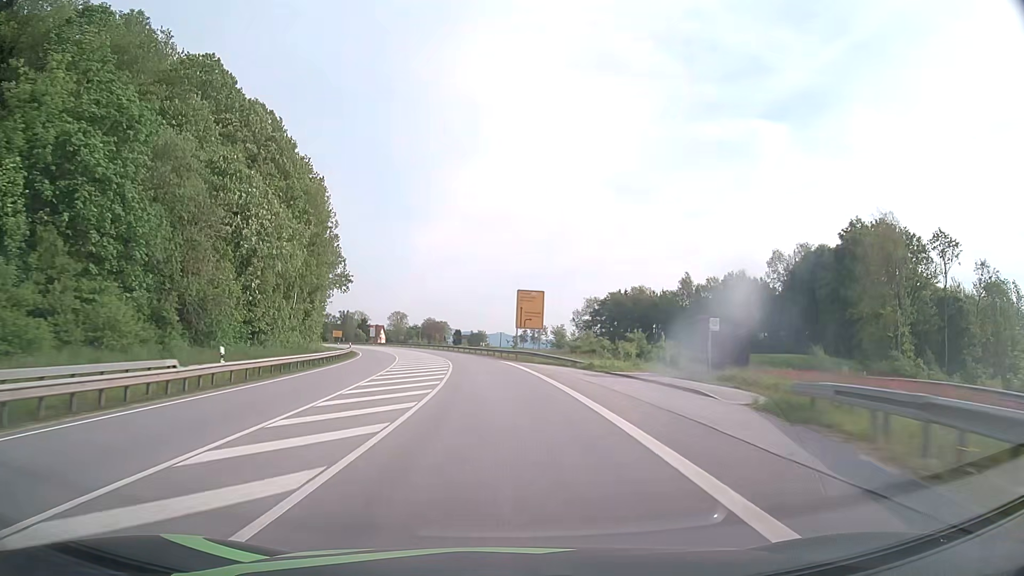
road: primary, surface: asphalt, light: Day
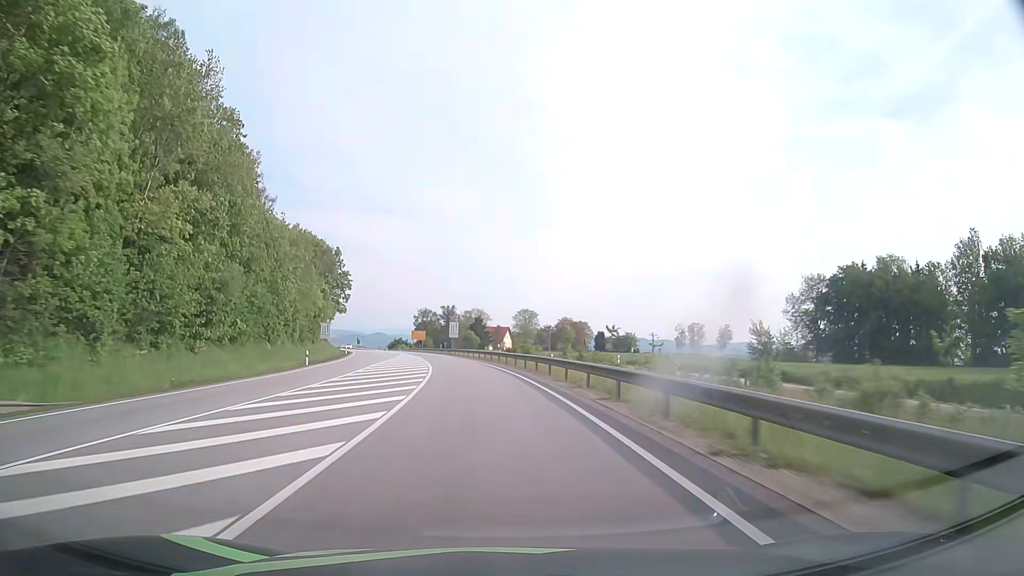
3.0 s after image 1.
(-7.1, +76.6) m; -11°
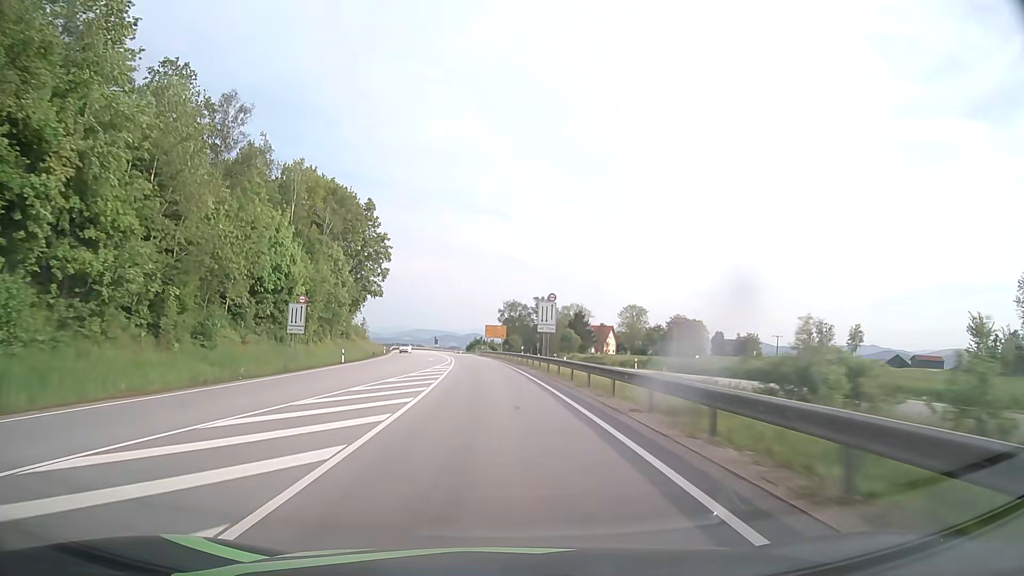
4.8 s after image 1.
(-3.4, +46.0) m; -8°
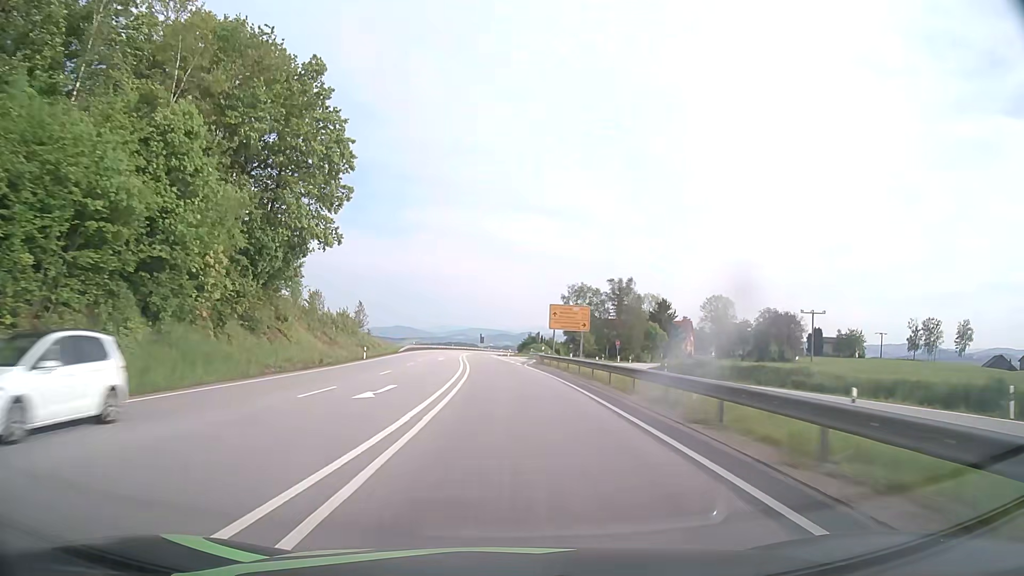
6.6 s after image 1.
(-2.2, +46.2) m; -5°
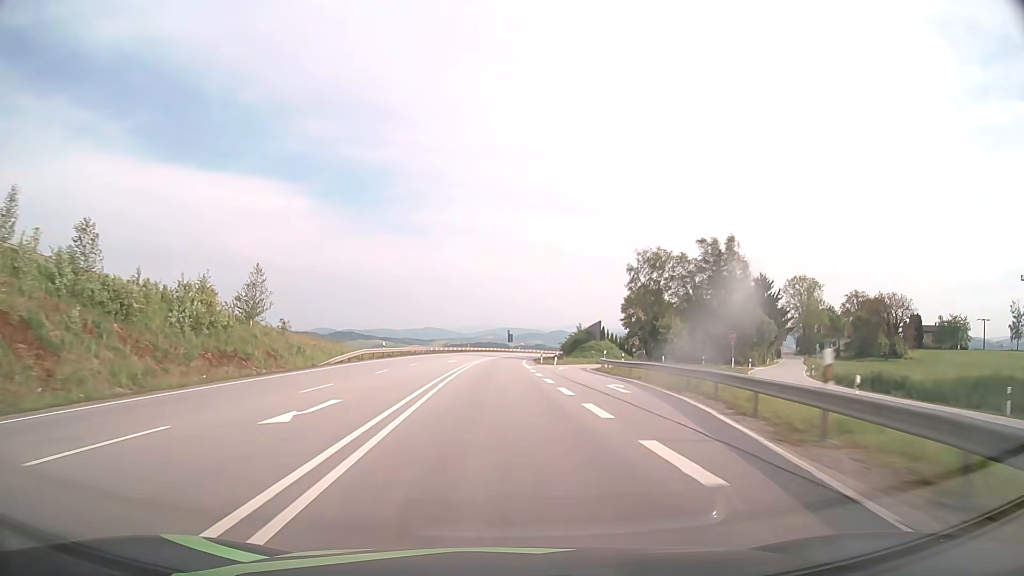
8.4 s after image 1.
(-1.2, +46.5) m; -3°
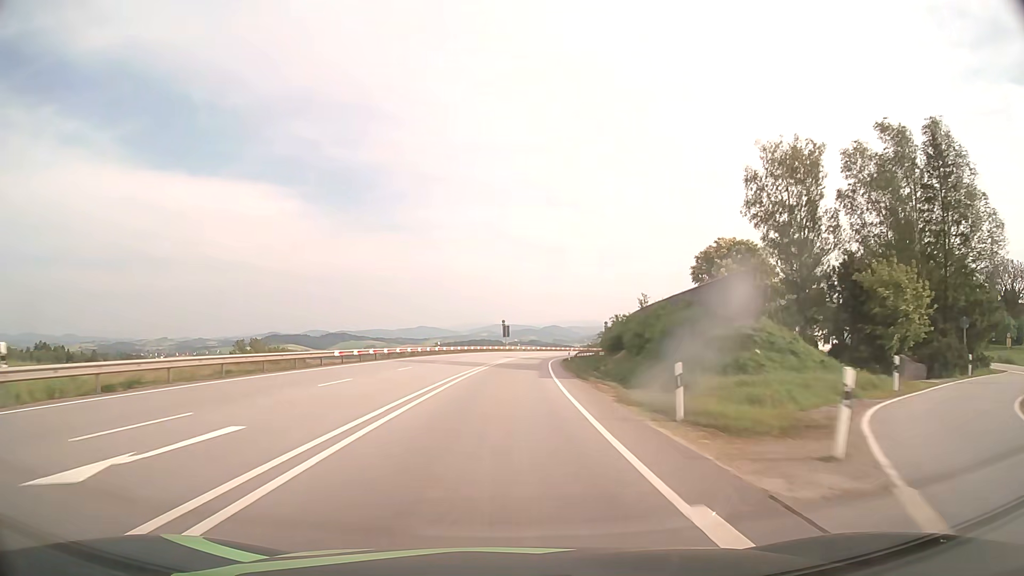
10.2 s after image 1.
(-0.2, +46.8) m; 0°
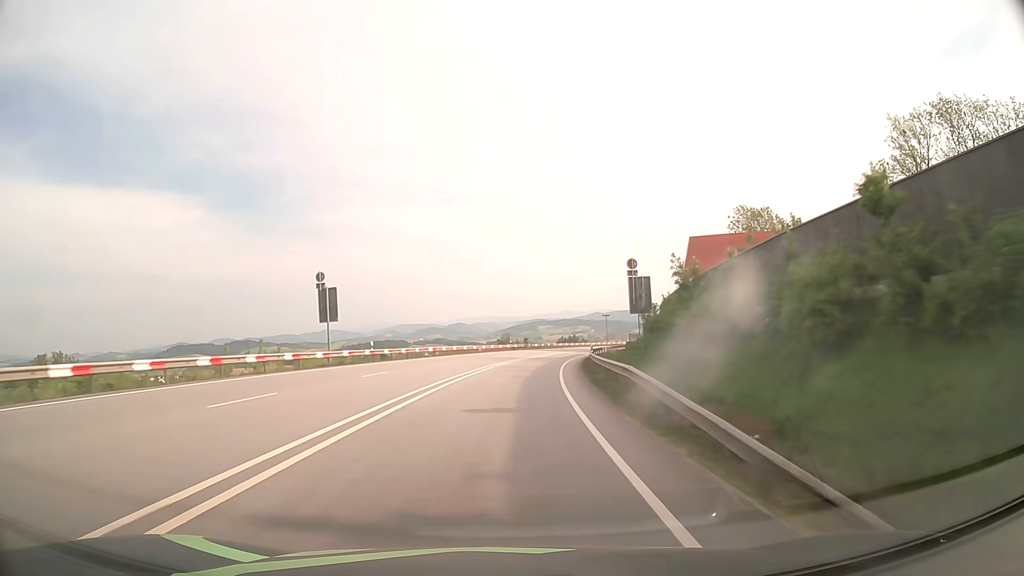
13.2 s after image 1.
(+4.9, +78.6) m; +8°
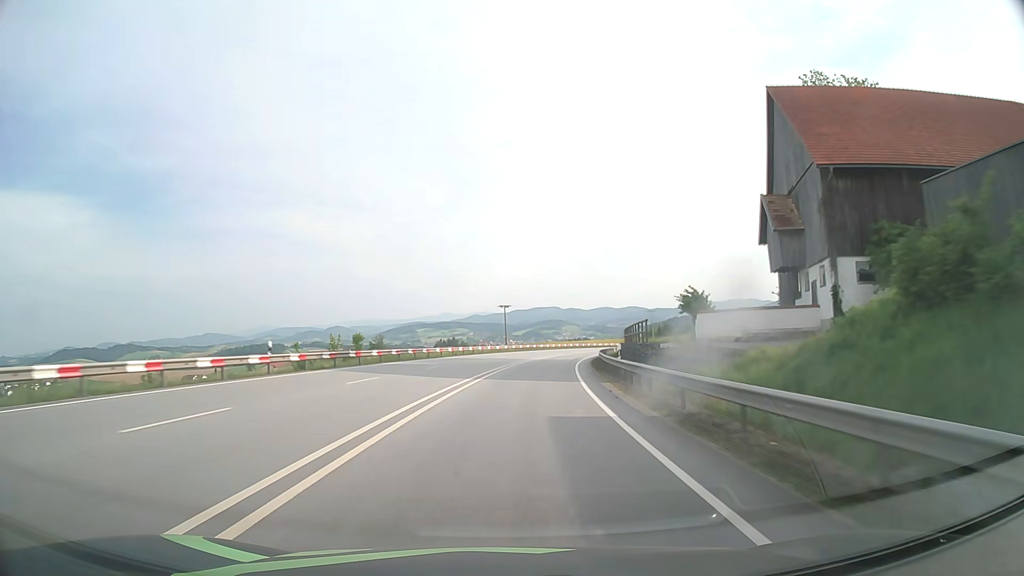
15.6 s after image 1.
(+5.1, +63.3) m; +10°
(0, +10) (+1, +20) (+1, +30) (+2, +40) (+4, +50) (+5, +60) (+7, +69) (+10, +79) (+12, +89) (+15, +98) m
